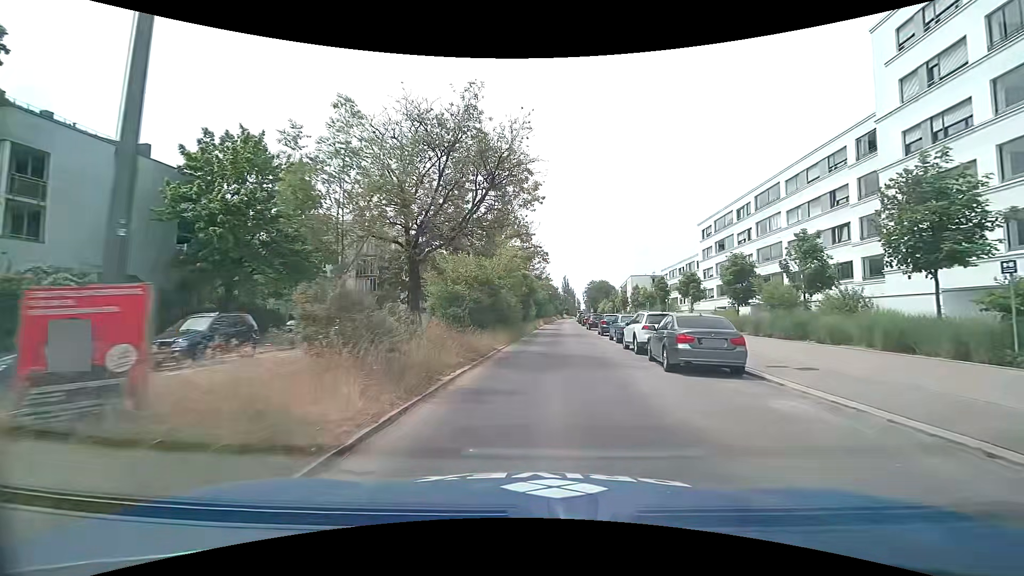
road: secondary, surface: asphalt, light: Day
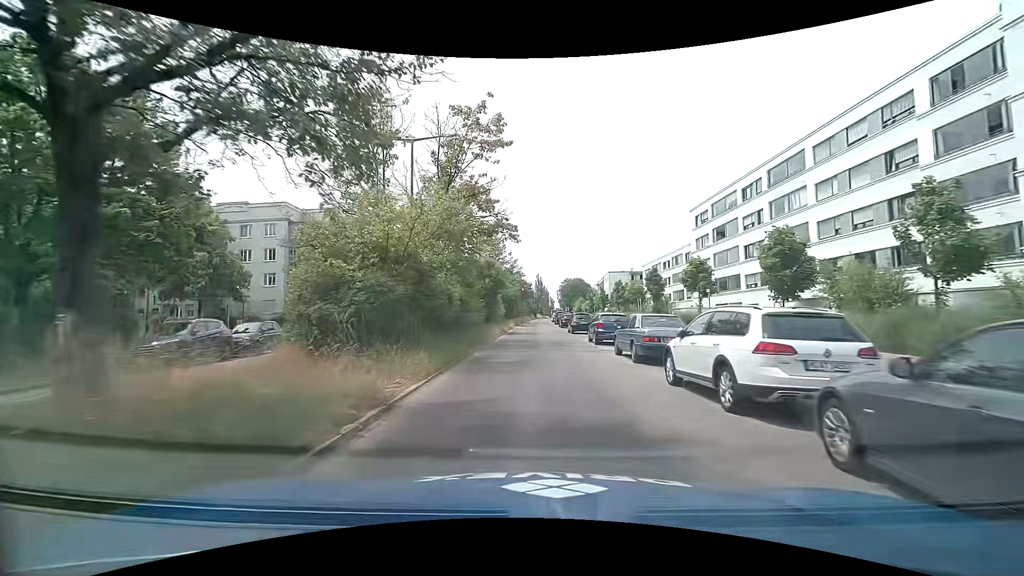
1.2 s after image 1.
(+0.3, +10.6) m; +2°
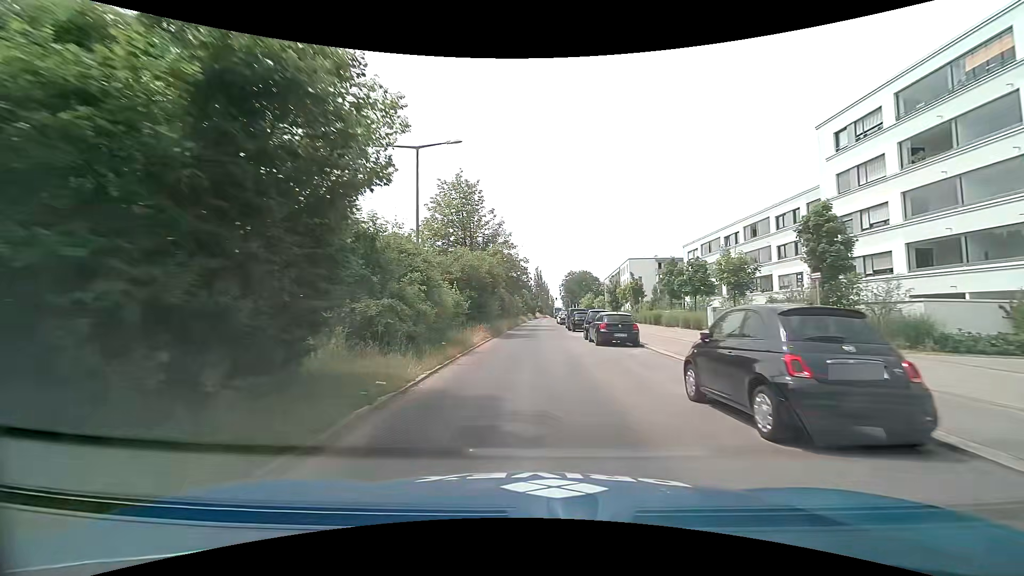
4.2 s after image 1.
(+0.5, +29.9) m; +1°
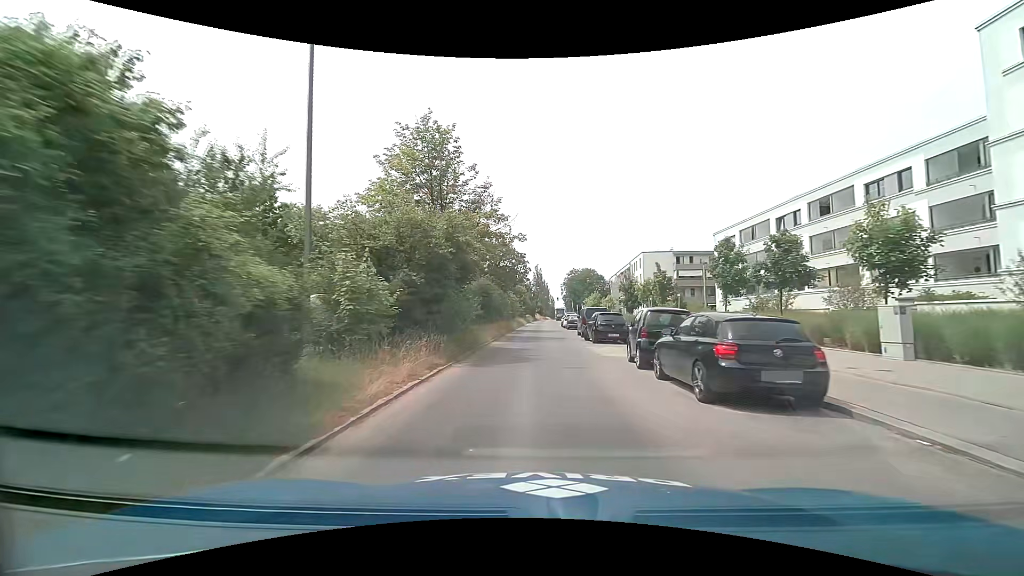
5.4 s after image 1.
(0.0, +13.2) m; 0°
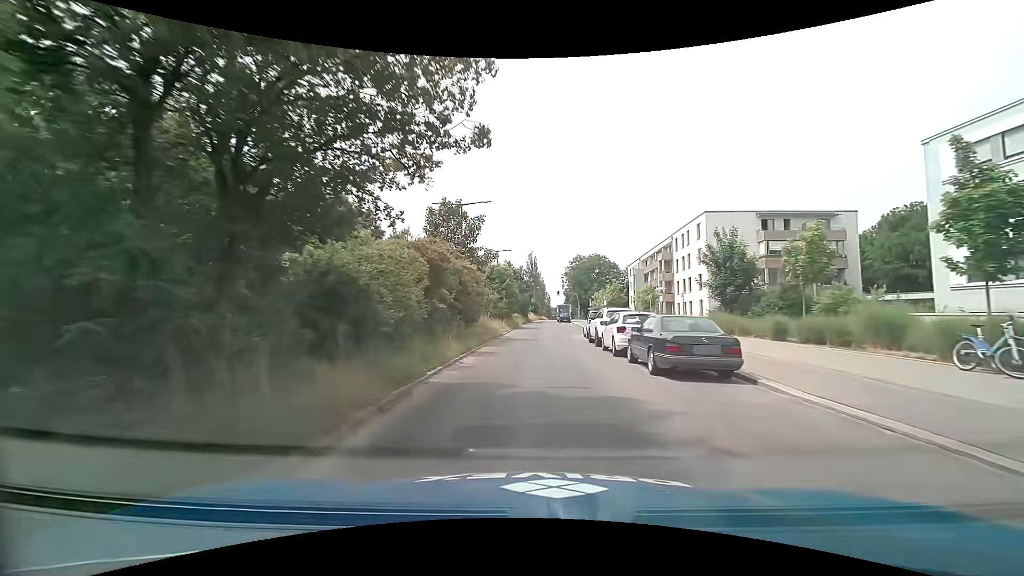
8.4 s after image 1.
(+0.4, +35.1) m; +1°
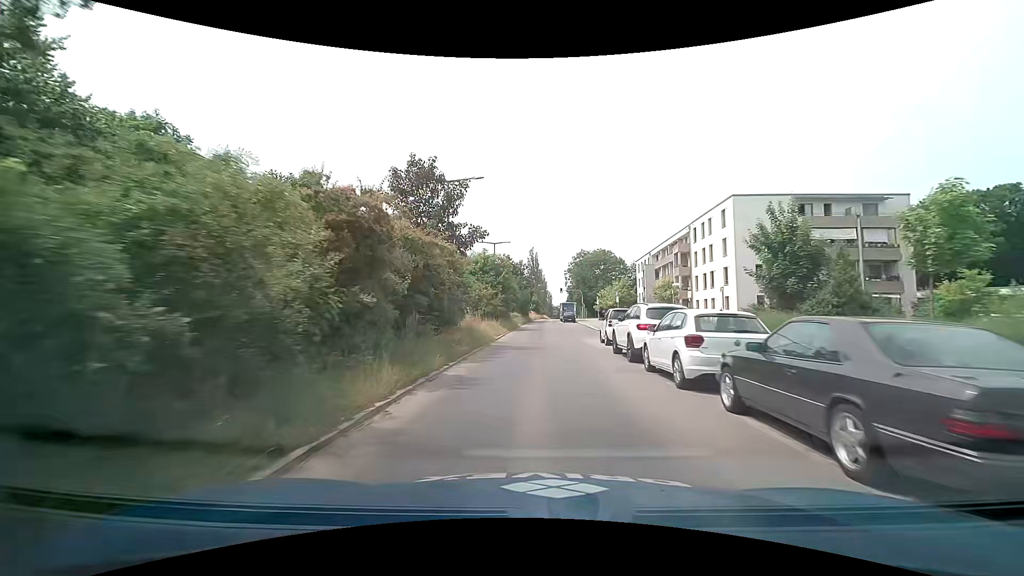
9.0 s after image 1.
(0.0, +7.0) m; 0°
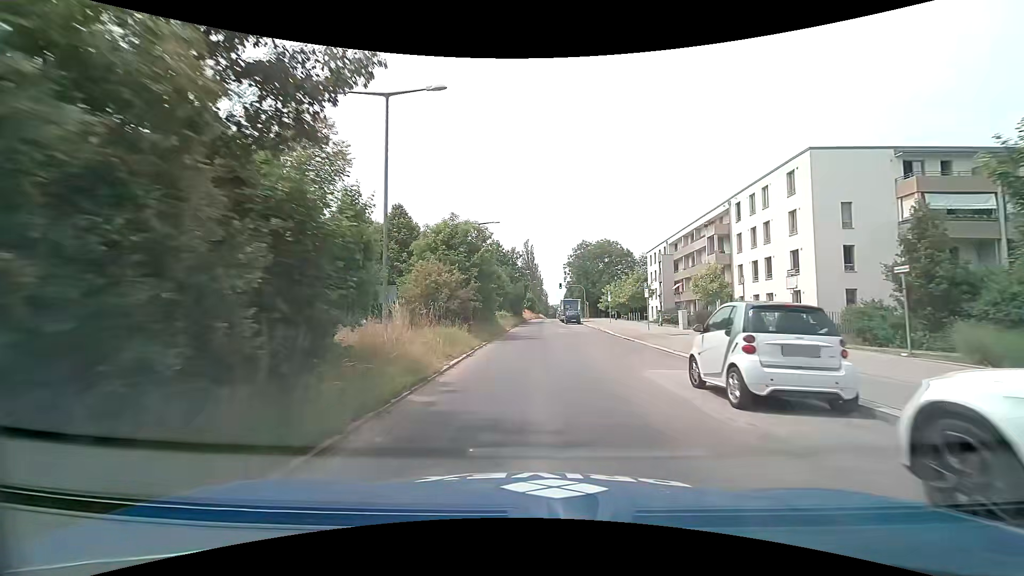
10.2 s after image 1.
(-0.1, +13.6) m; +1°
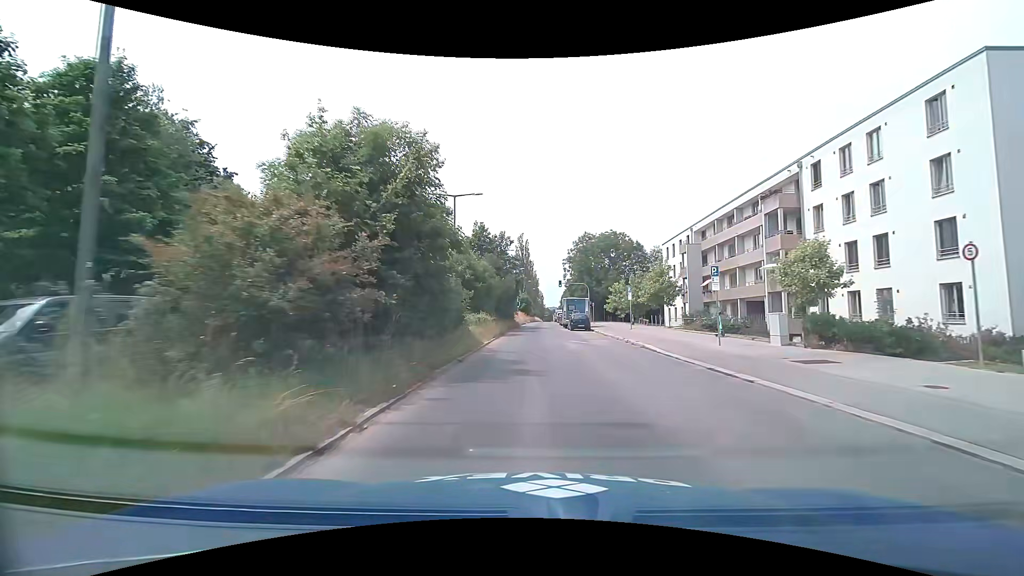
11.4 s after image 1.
(-0.1, +13.3) m; 0°
(0, +10) (0, +20) (0, +30) (0, +40) (0, +50) (+1, +60) (+1, +70) (+2, +80) (+2, +90) (+2, +100) m
